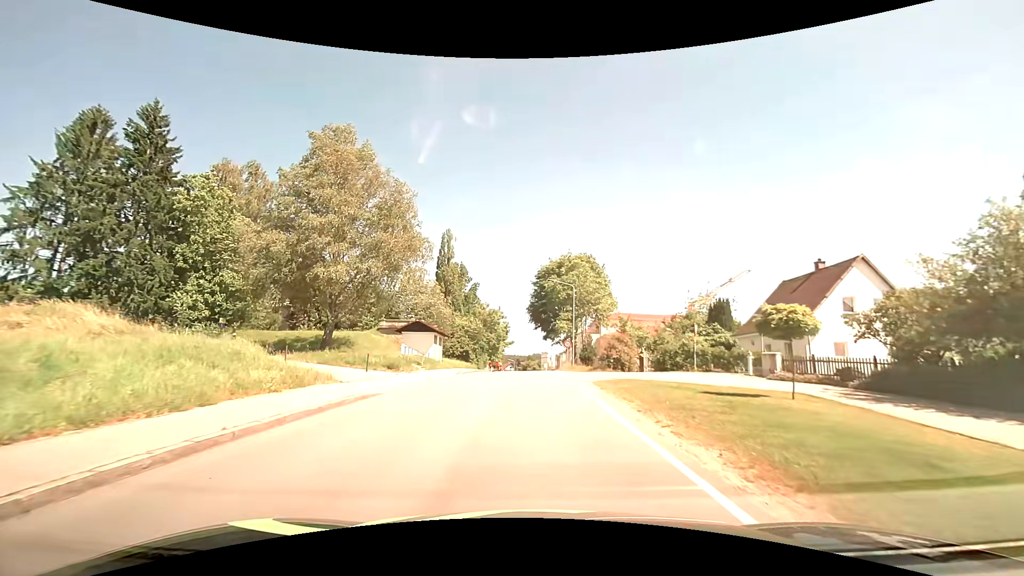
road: tertiary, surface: asphalt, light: Day
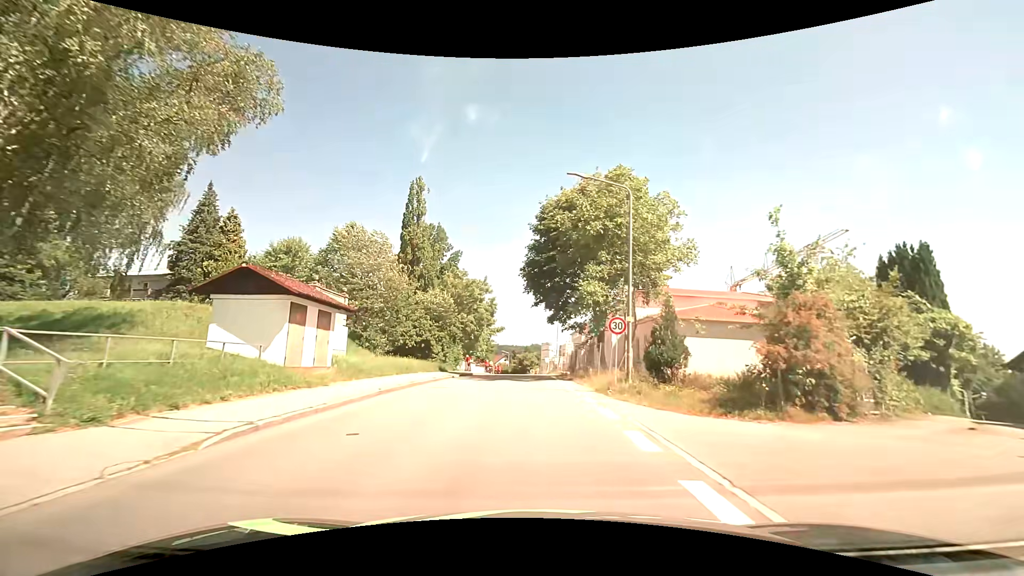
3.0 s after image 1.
(+0.1, +24.9) m; 0°
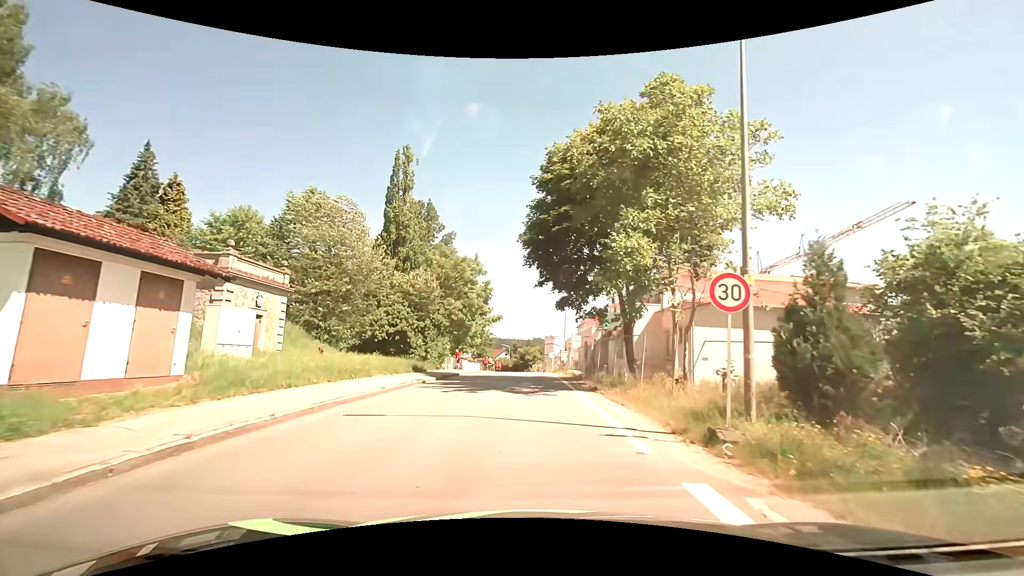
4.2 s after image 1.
(0.0, +9.0) m; 0°
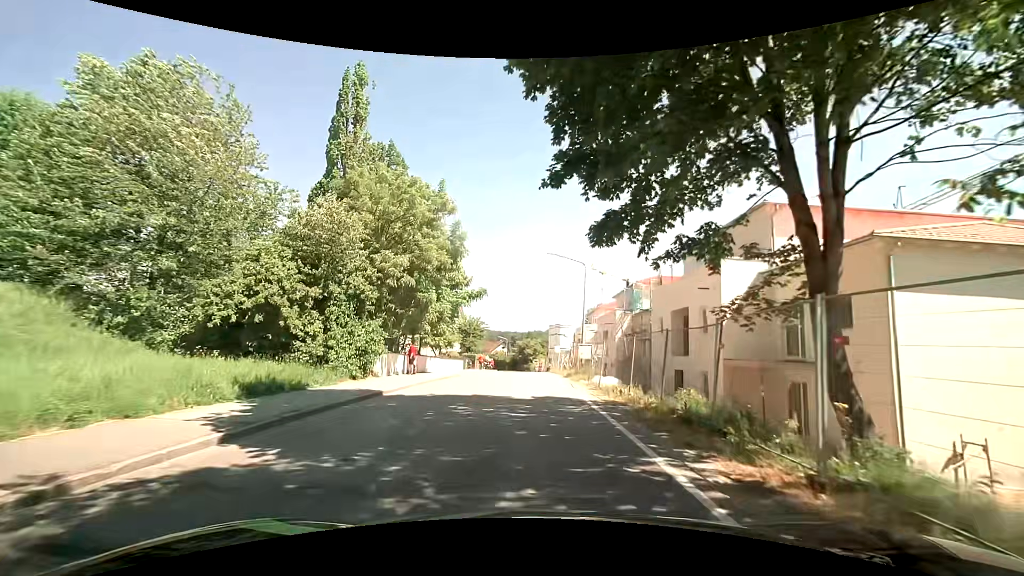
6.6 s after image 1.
(-0.1, +17.3) m; 0°
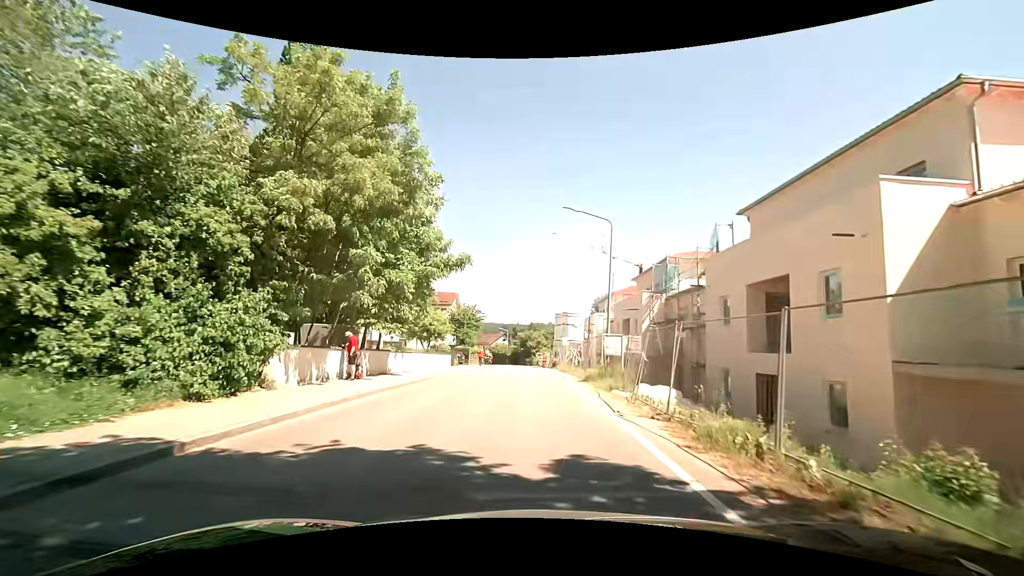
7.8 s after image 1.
(-0.2, +9.3) m; -1°
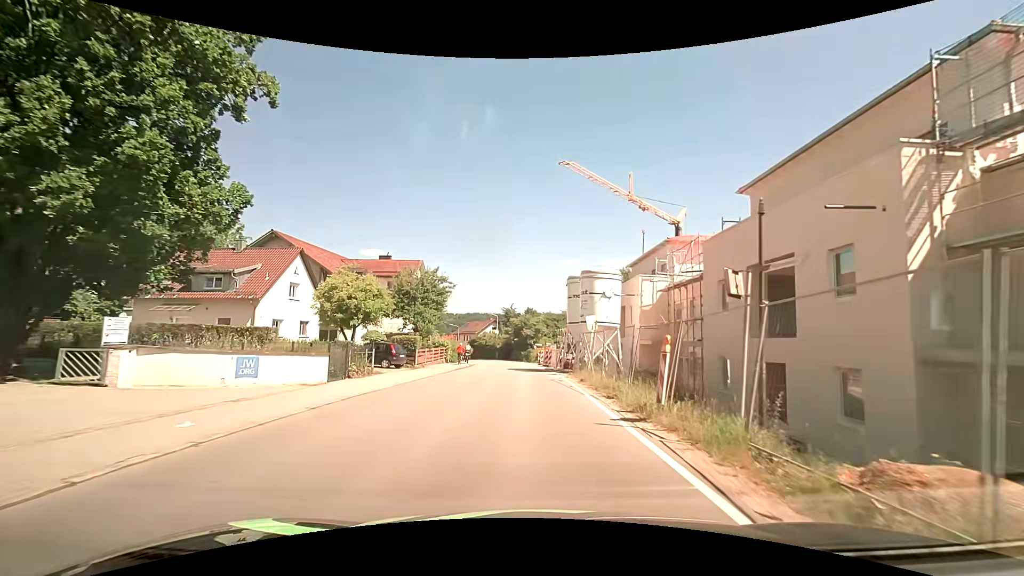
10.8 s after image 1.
(0.0, +24.4) m; +1°
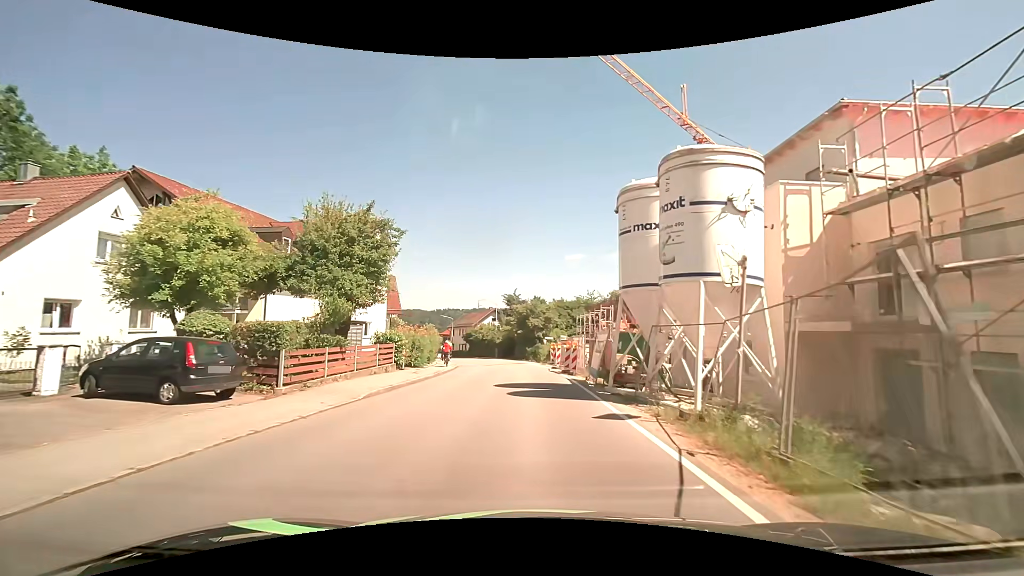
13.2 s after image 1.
(-0.3, +17.7) m; -2°
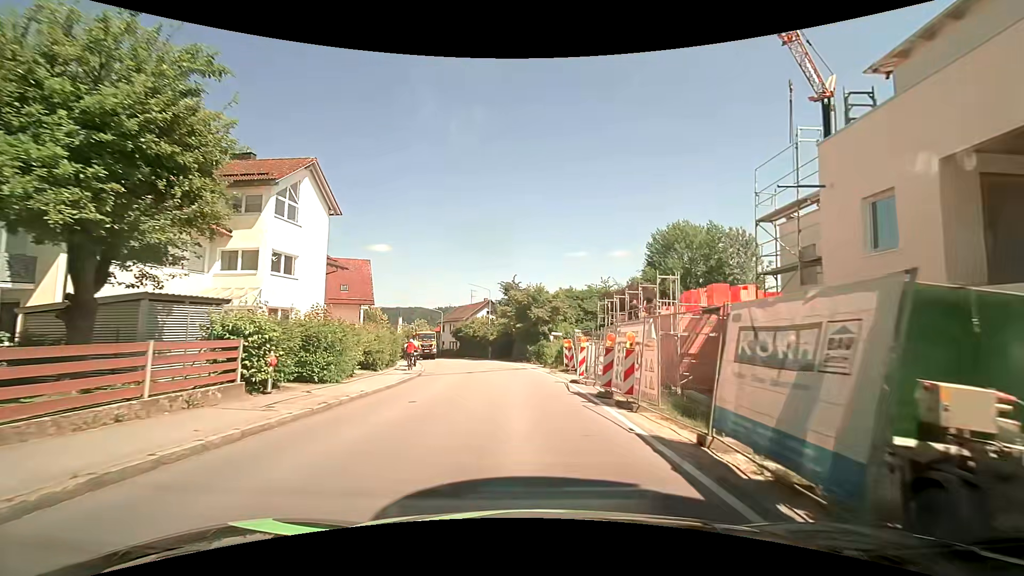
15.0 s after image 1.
(0.0, +13.5) m; -1°
(0, +10) (0, +20) (-1, +30) (-2, +40) (-5, +49) (-8, +59) (-12, +68) (-15, +78) (-19, +87) (-22, +97) m
